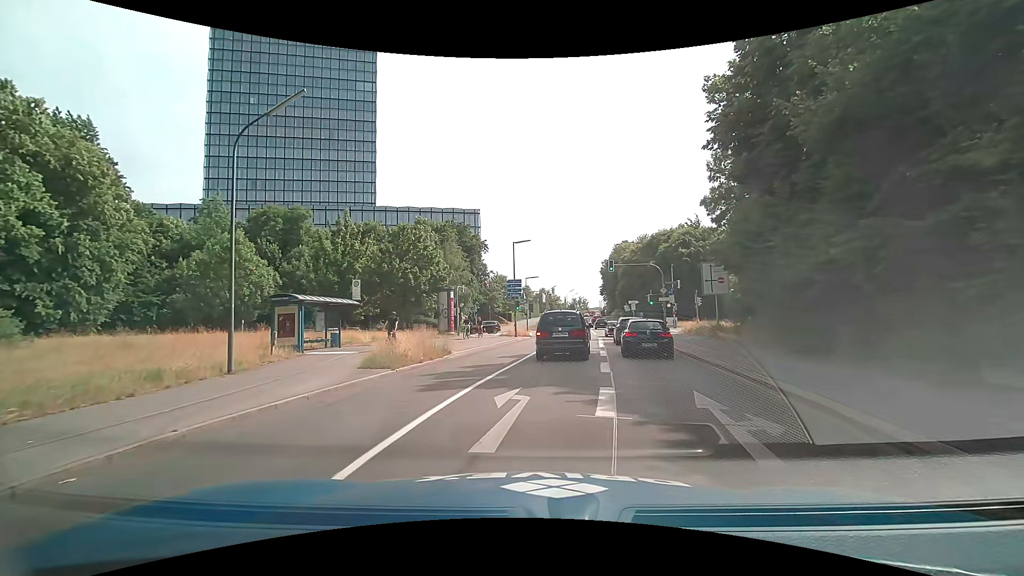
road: secondary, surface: asphalt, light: Day
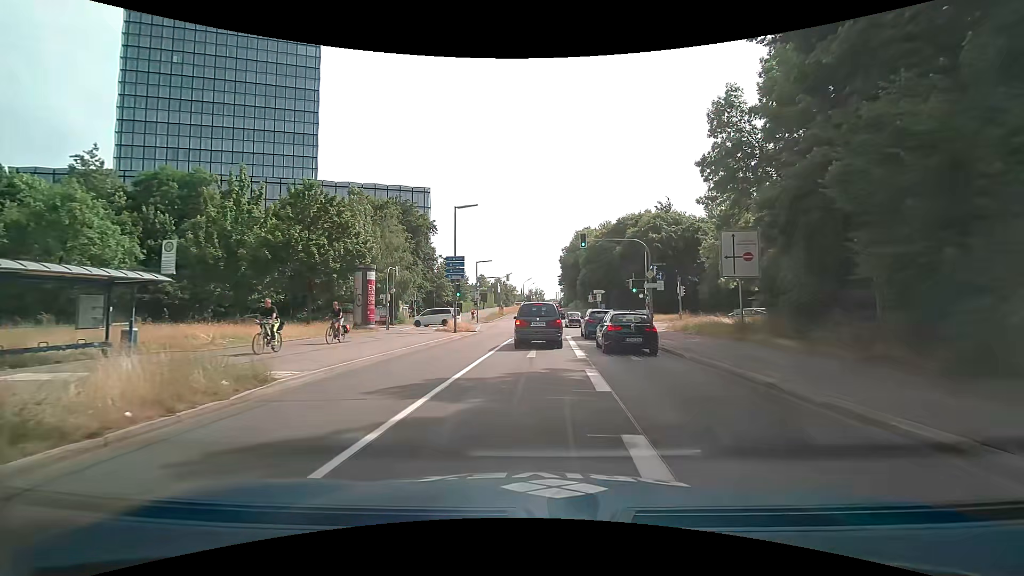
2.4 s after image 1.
(+0.1, +11.0) m; +4°
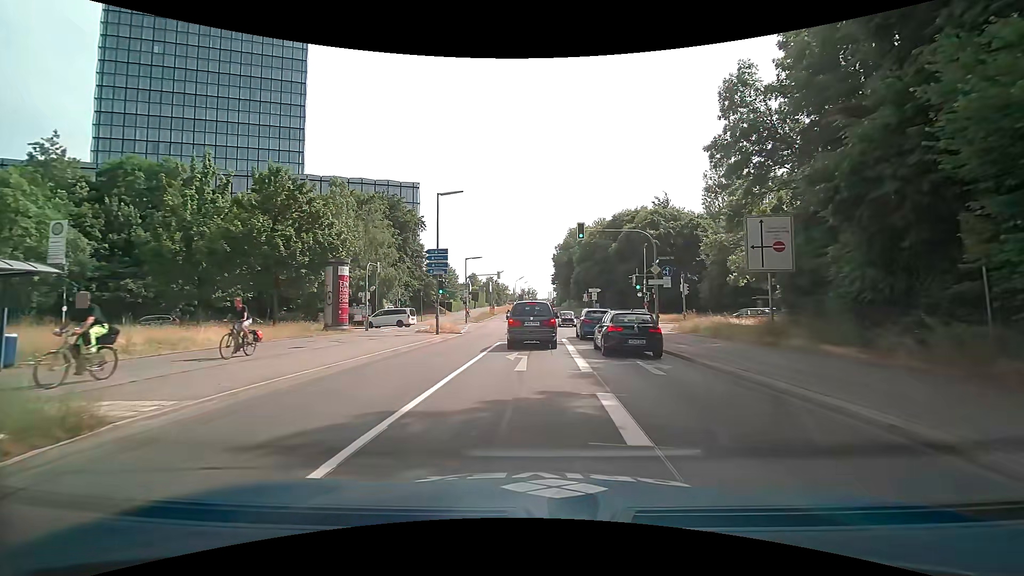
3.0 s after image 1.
(0.0, +3.5) m; 0°
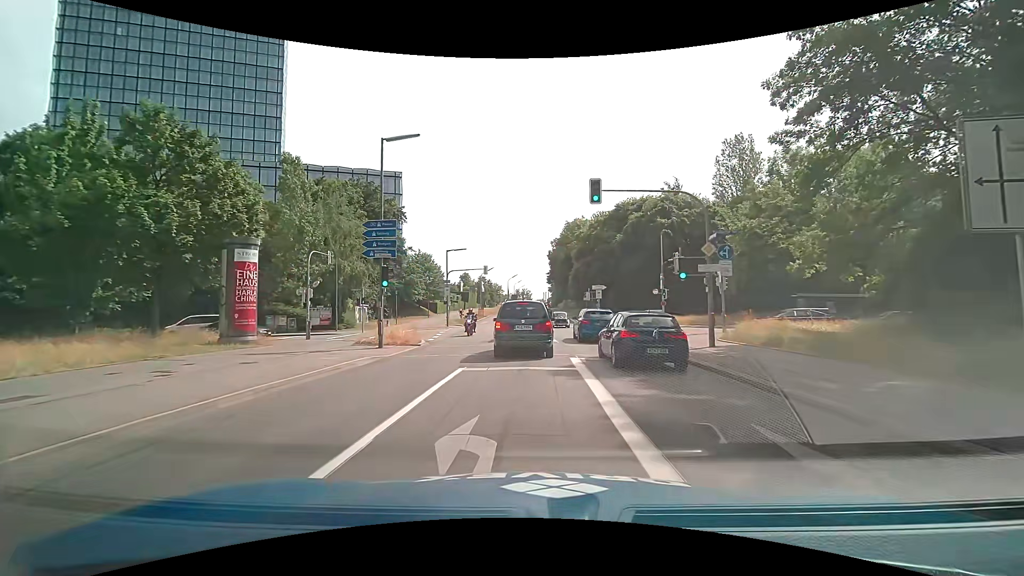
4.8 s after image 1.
(+0.1, +9.6) m; 0°
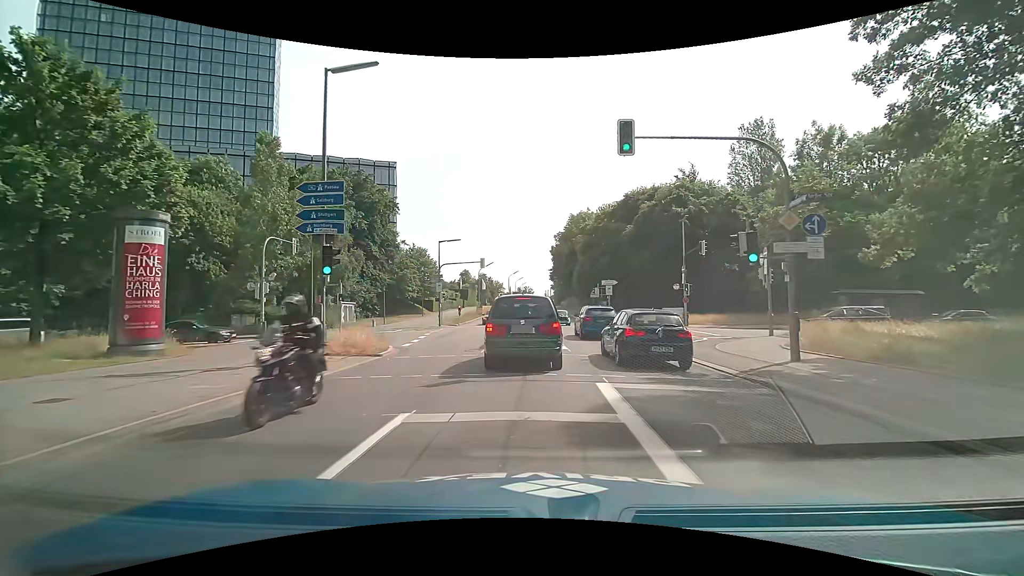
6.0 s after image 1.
(0.0, +5.6) m; +1°
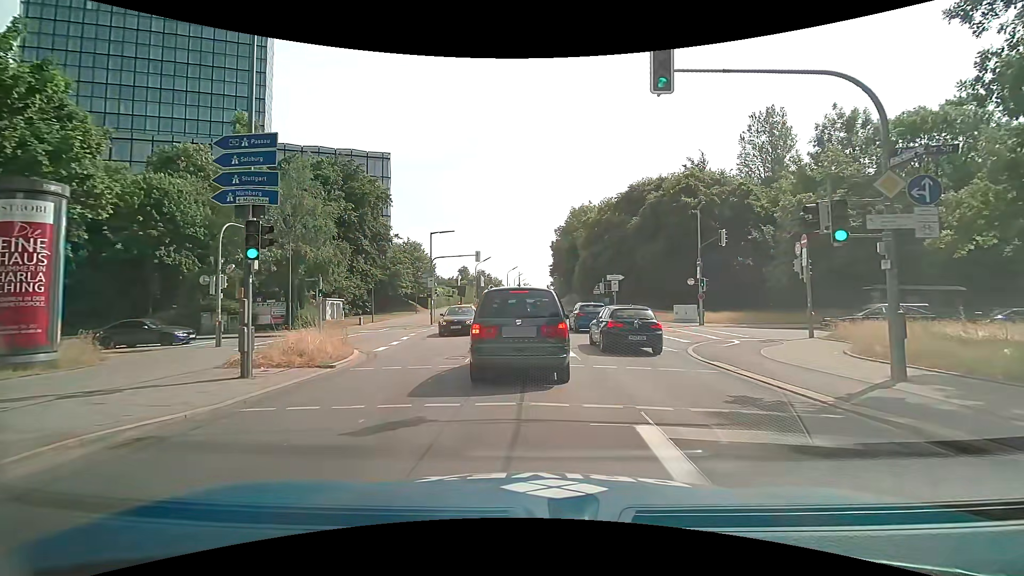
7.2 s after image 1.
(0.0, +3.4) m; -1°
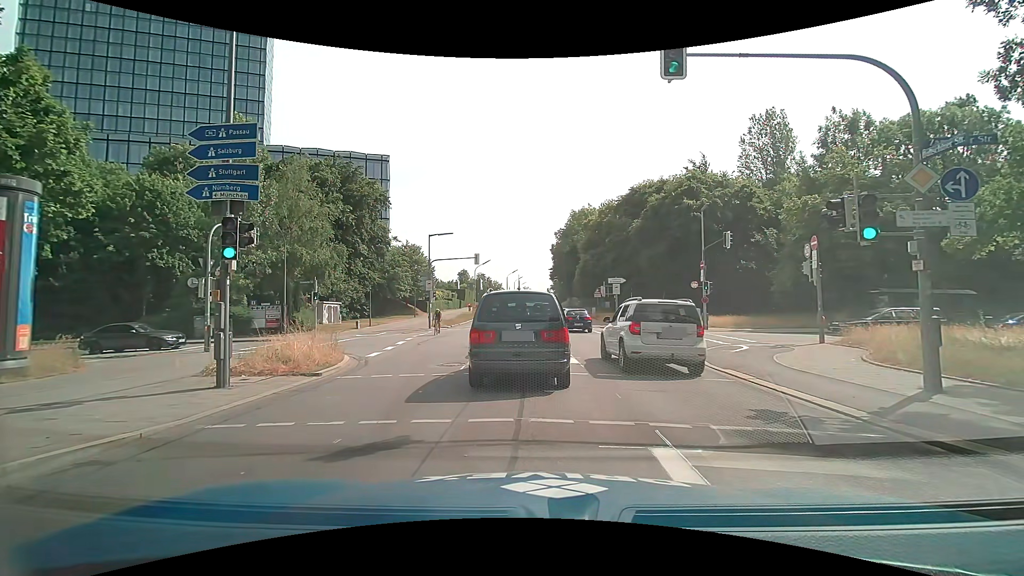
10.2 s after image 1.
(0.0, +0.8) m; 0°
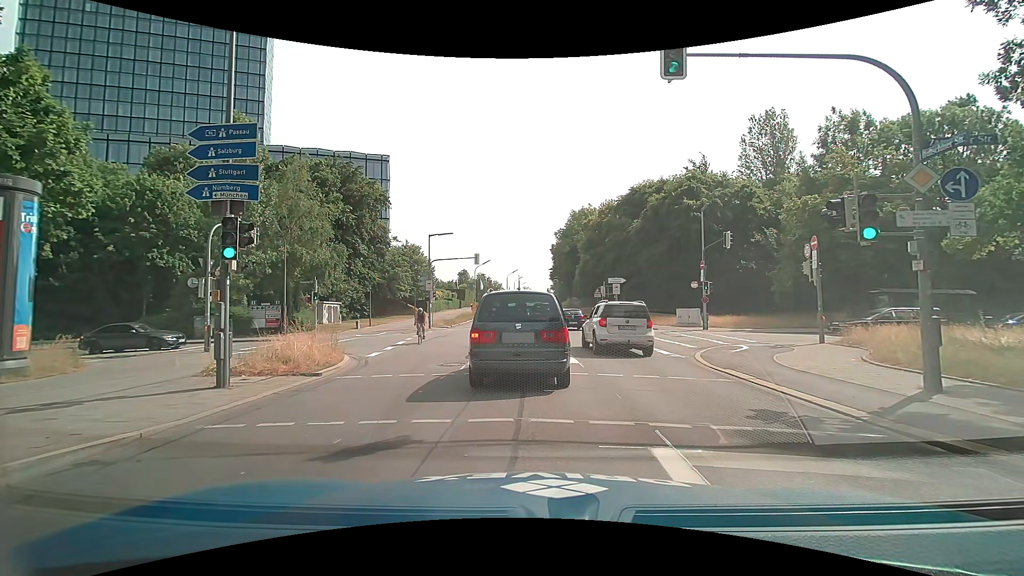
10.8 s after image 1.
(0.0, 0.0) m; 0°
